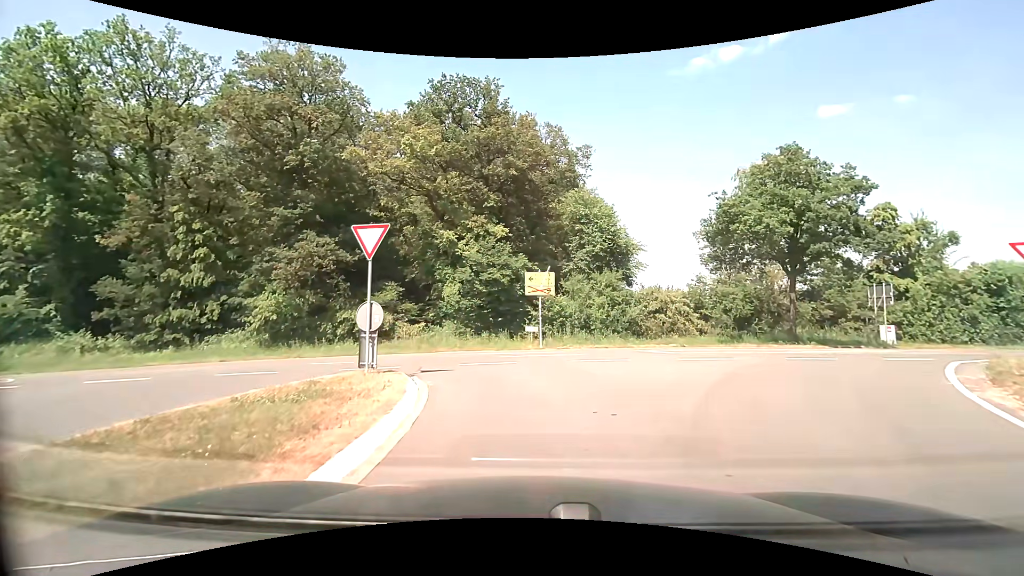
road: tertiary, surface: asphalt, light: Day
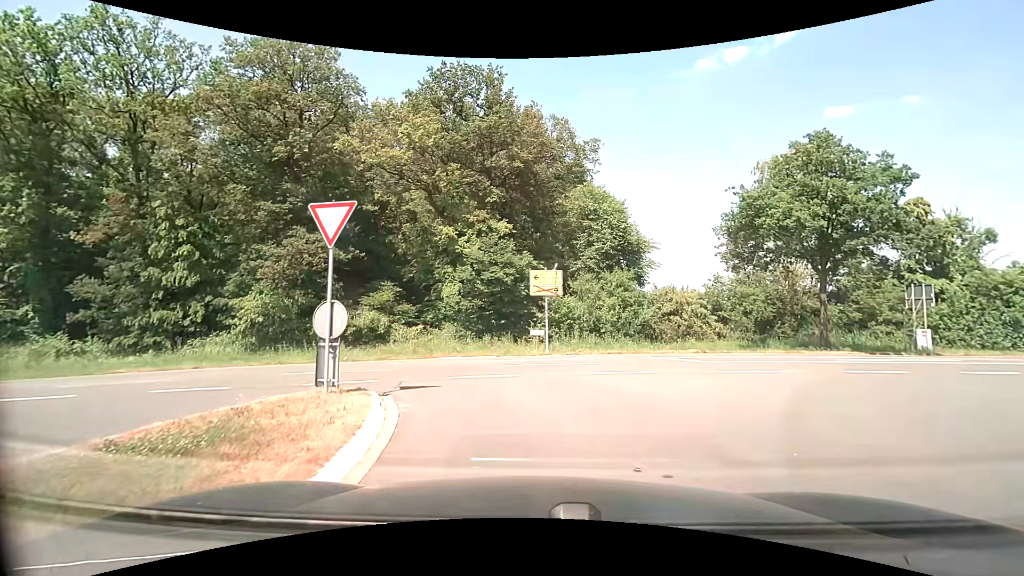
(0.0, +2.2) m; -1°
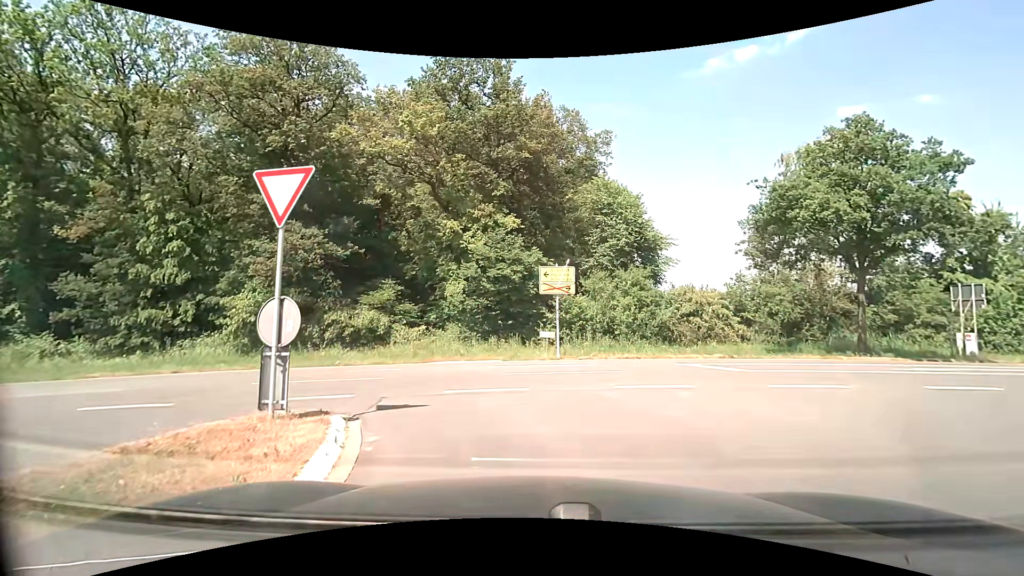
(0.0, +1.9) m; -1°
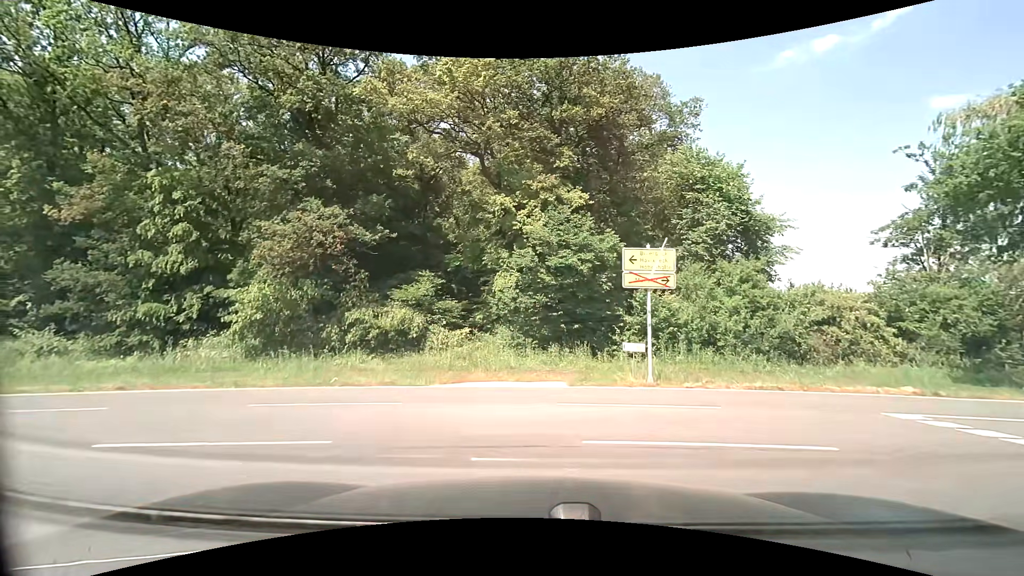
(-0.3, +6.4) m; -7°
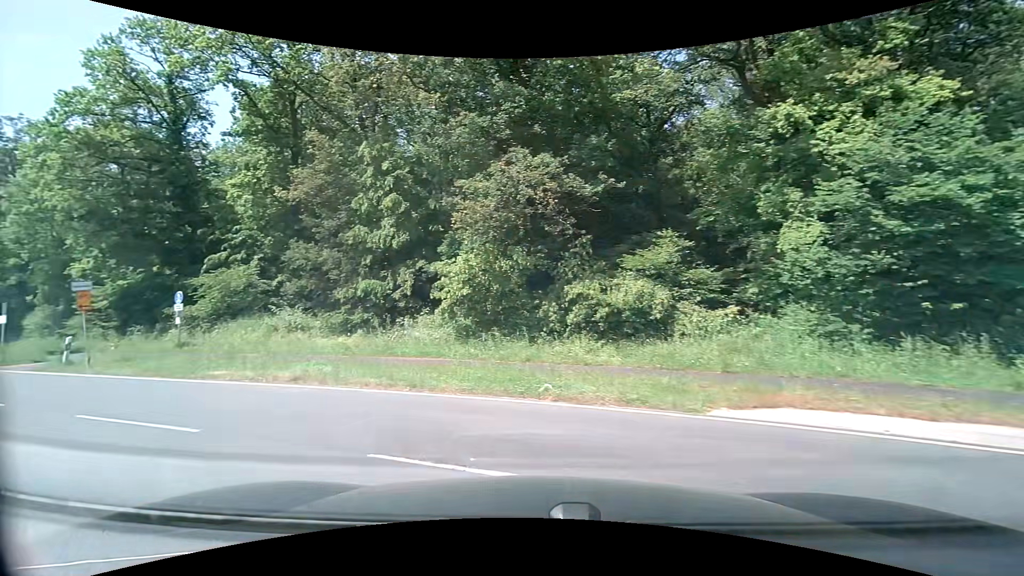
(-1.1, +6.3) m; -24°
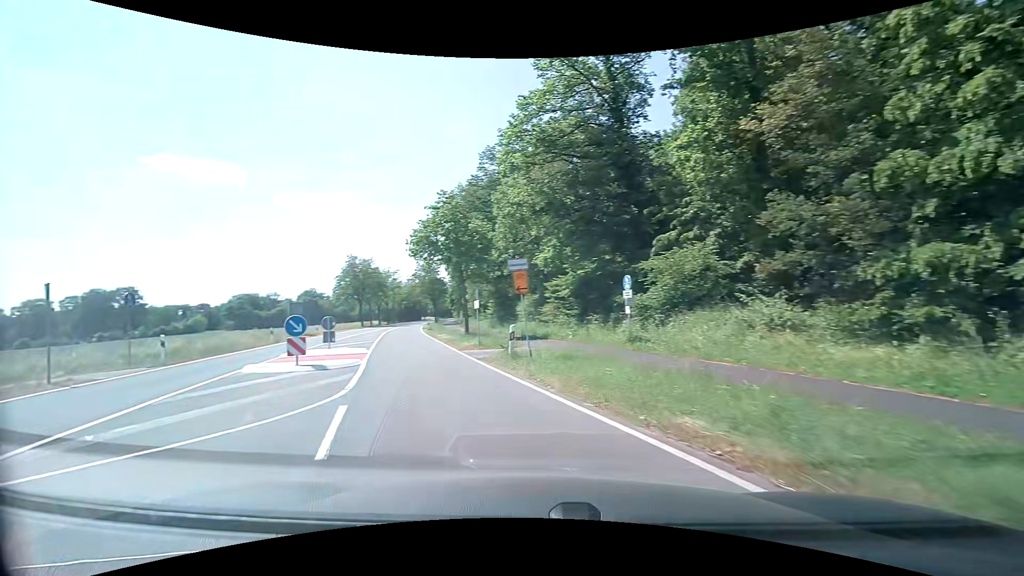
(-3.7, +8.1) m; -48°
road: secondary
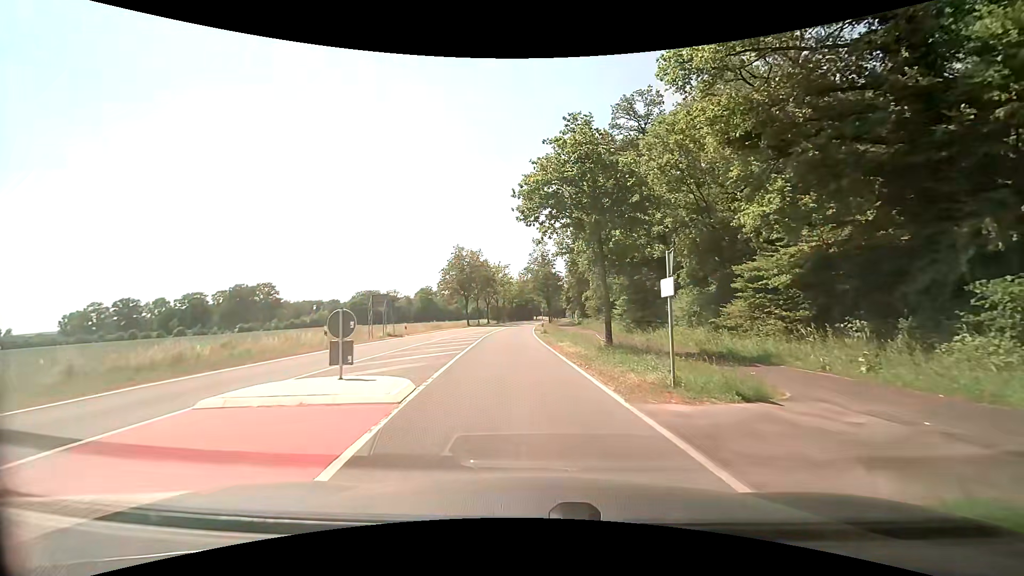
(-2.6, +12.7) m; -12°
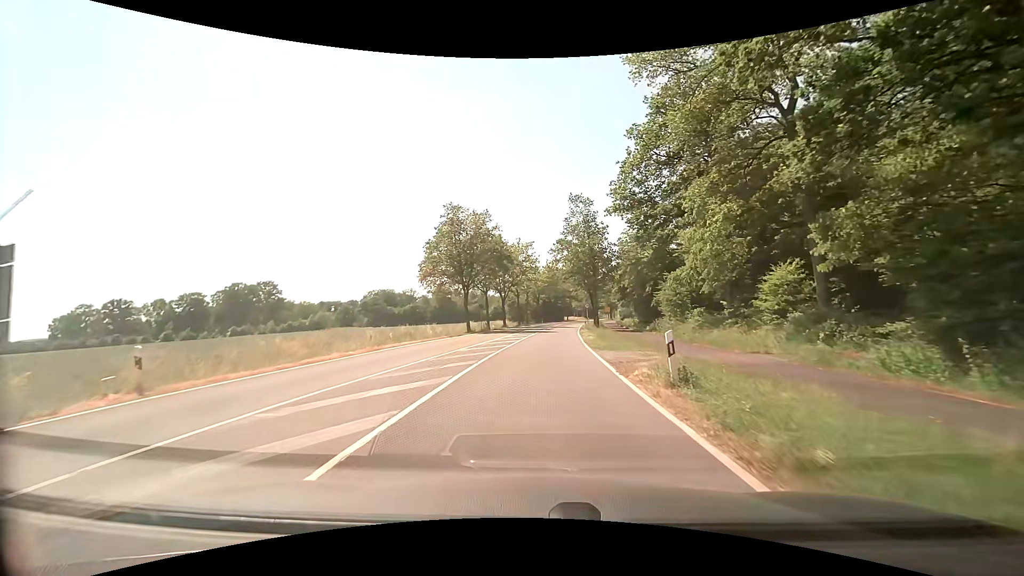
(-1.7, +30.5) m; -4°
(0, +10) (0, +20) (+1, +30) (+2, +40) (+3, +50) (+4, +60) (+5, +70) (+6, +80) (+7, +90) (+9, +100) m
